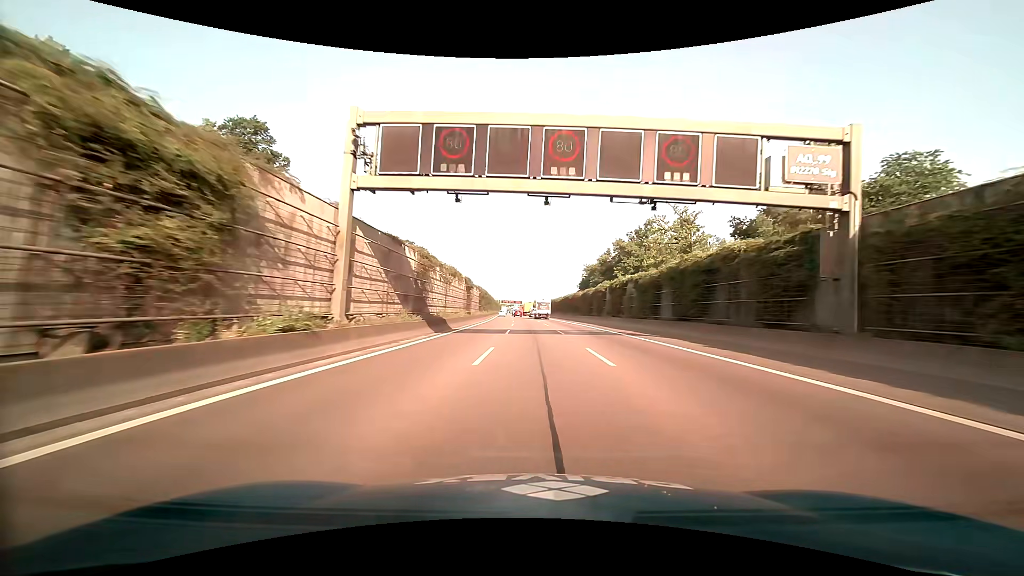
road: motorway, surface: asphalt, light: Day
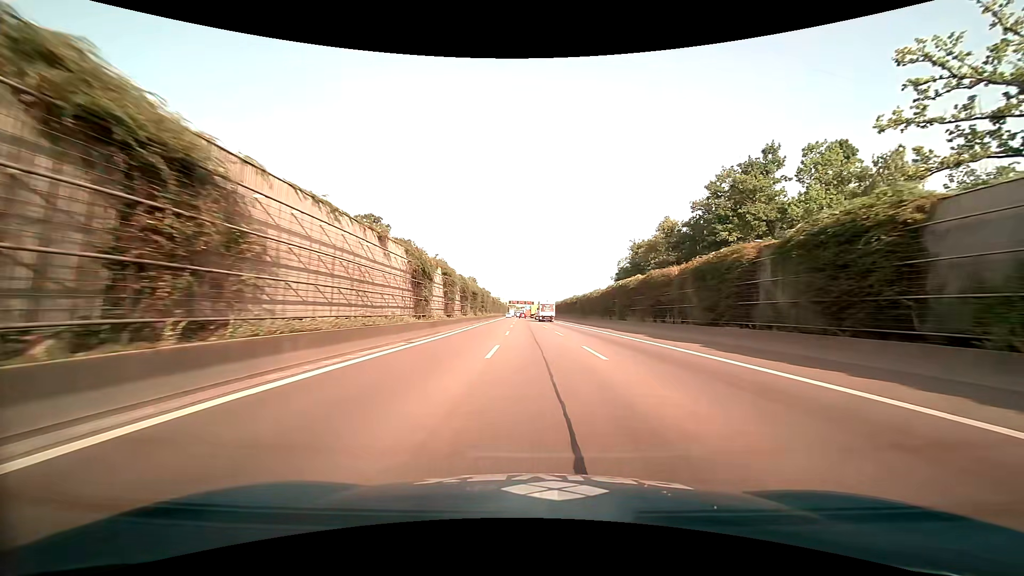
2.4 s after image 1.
(-0.7, +53.0) m; -2°
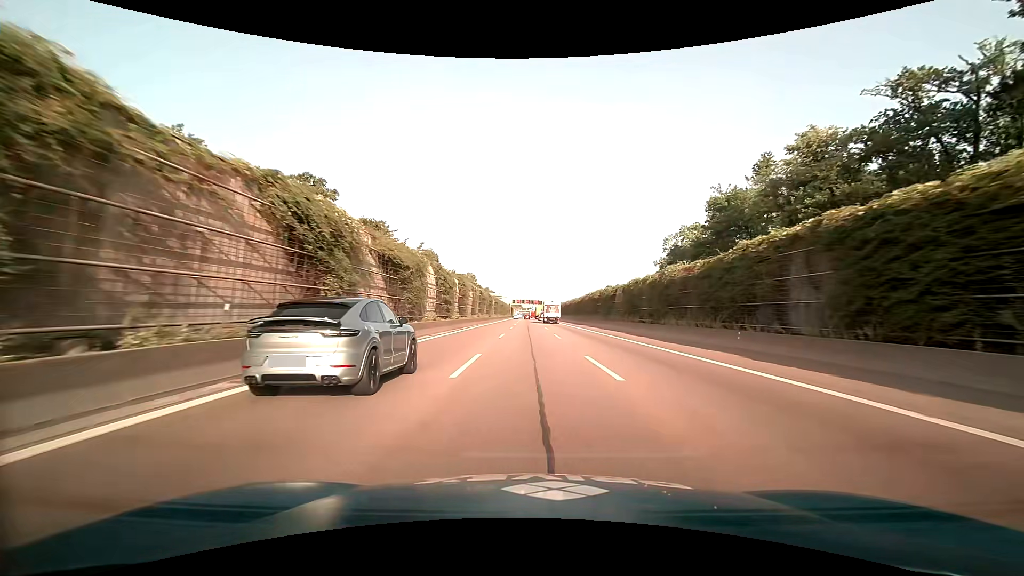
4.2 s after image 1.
(-0.1, +39.4) m; -1°
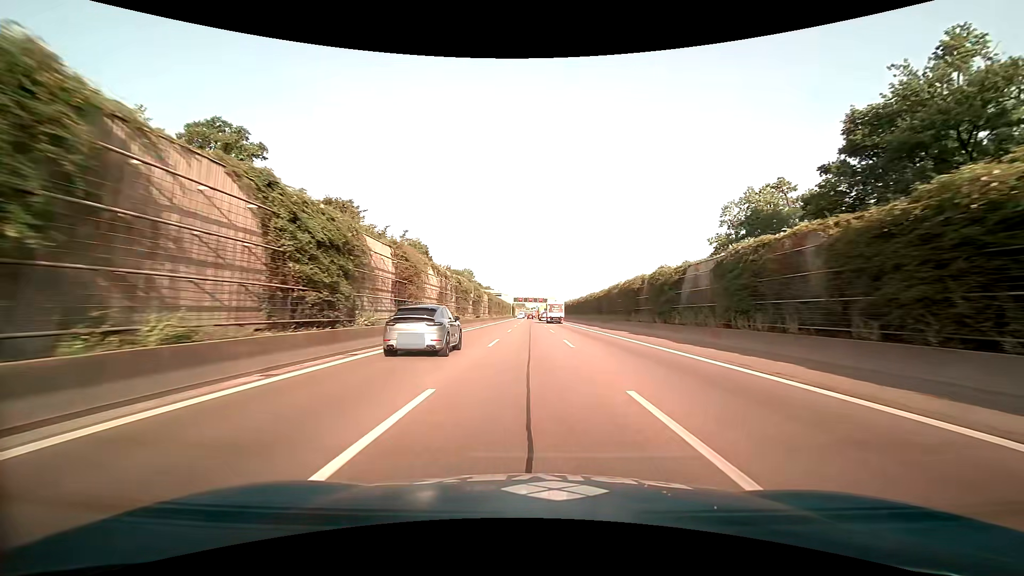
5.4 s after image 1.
(-0.1, +26.0) m; 0°
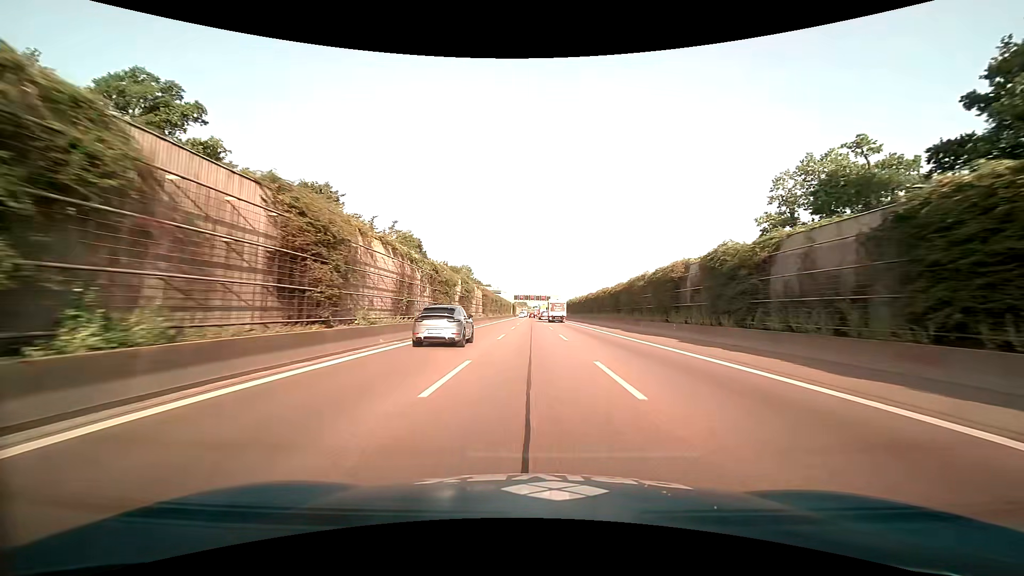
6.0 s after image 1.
(0.0, +13.0) m; 0°
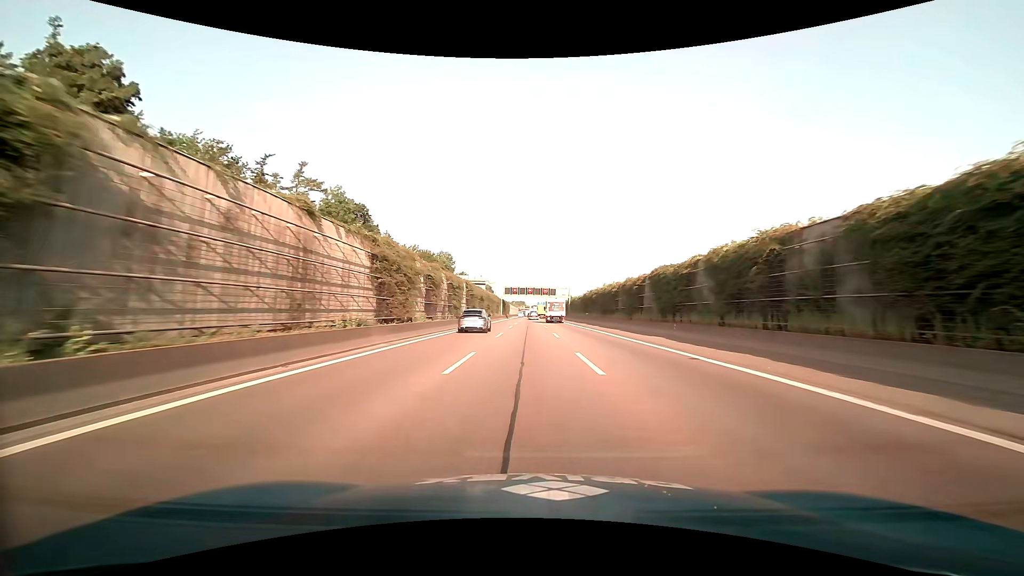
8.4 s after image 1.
(0.0, +51.4) m; 0°
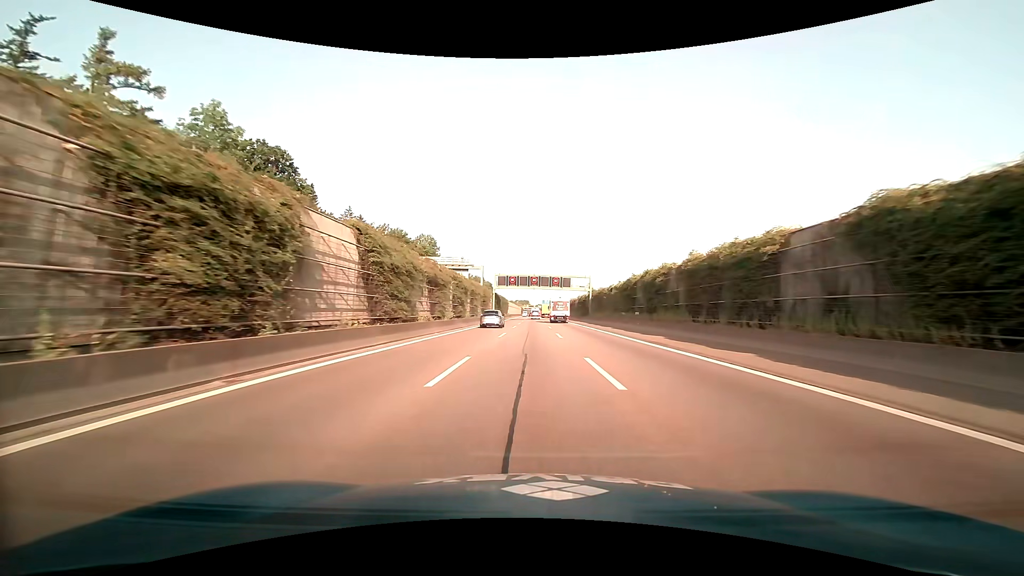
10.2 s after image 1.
(-0.2, +37.9) m; -1°
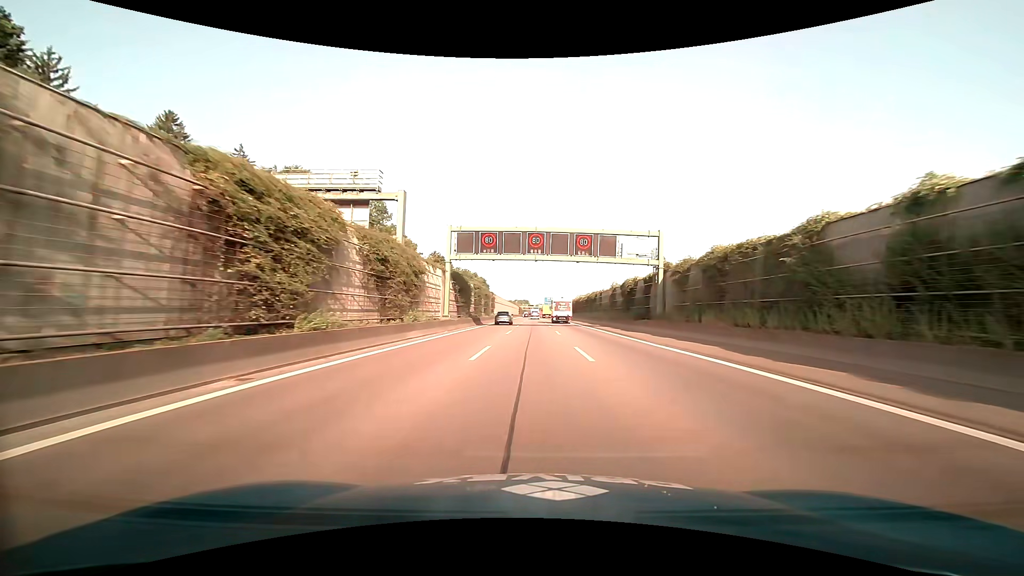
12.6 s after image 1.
(+0.1, +49.2) m; 0°
(0, +10) (0, +20) (0, +30) (0, +40) (0, +50) (0, +60) (0, +70) (0, +80) (0, +90) (0, +100) m
